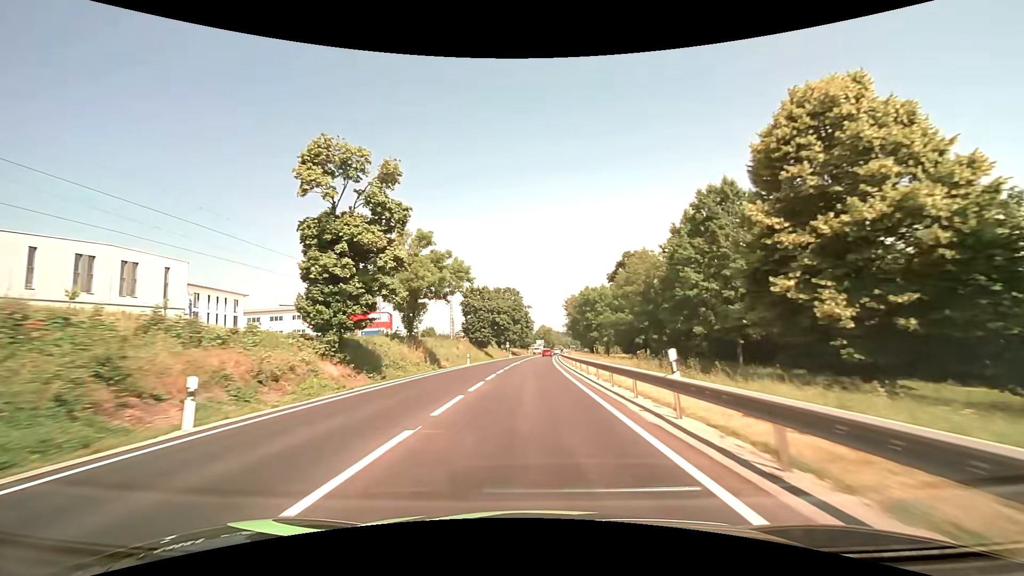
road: primary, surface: asphalt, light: Day
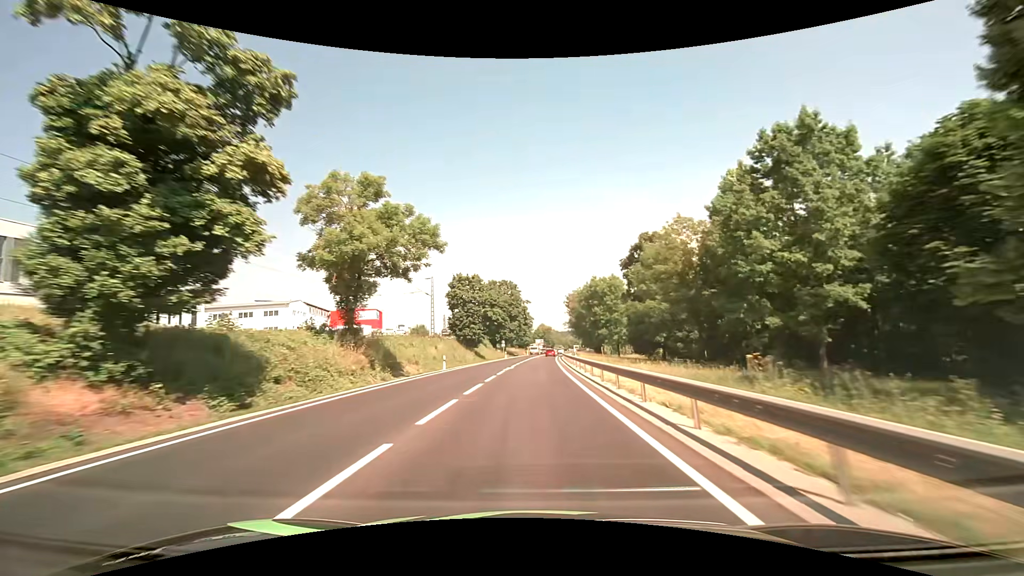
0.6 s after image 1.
(0.0, +13.3) m; 0°
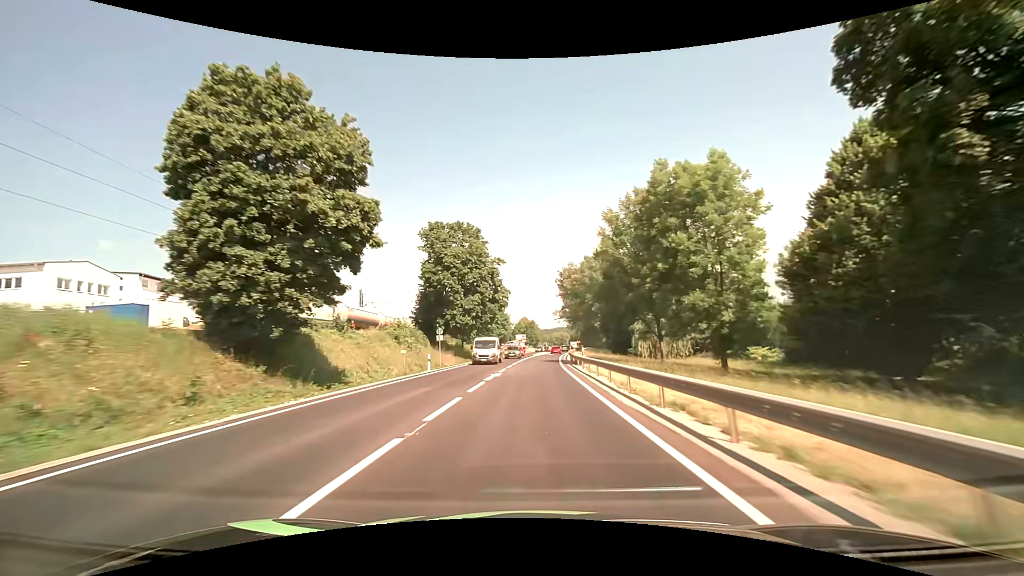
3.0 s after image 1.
(+0.9, +53.8) m; +2°
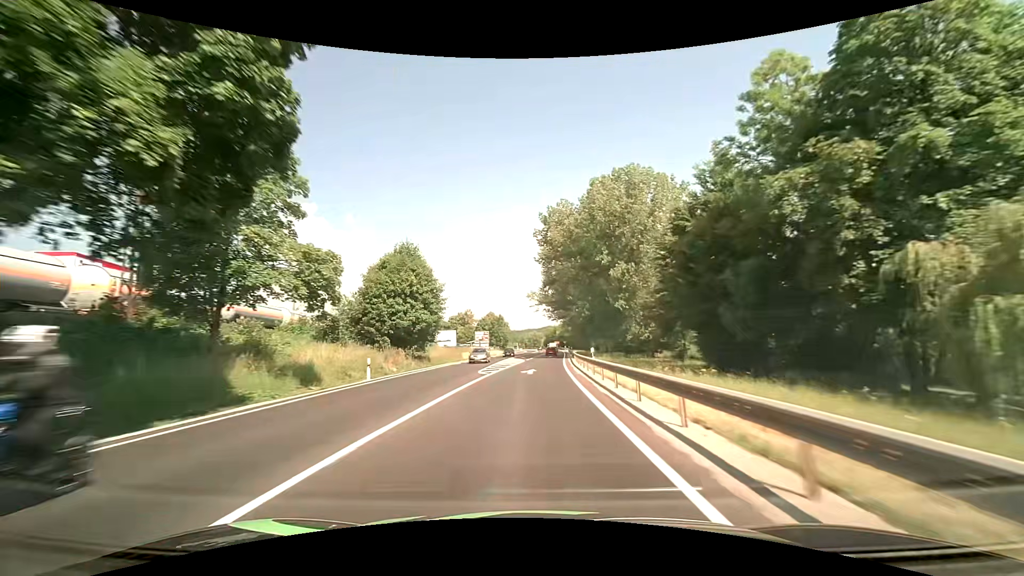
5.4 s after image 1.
(+1.5, +55.0) m; +3°
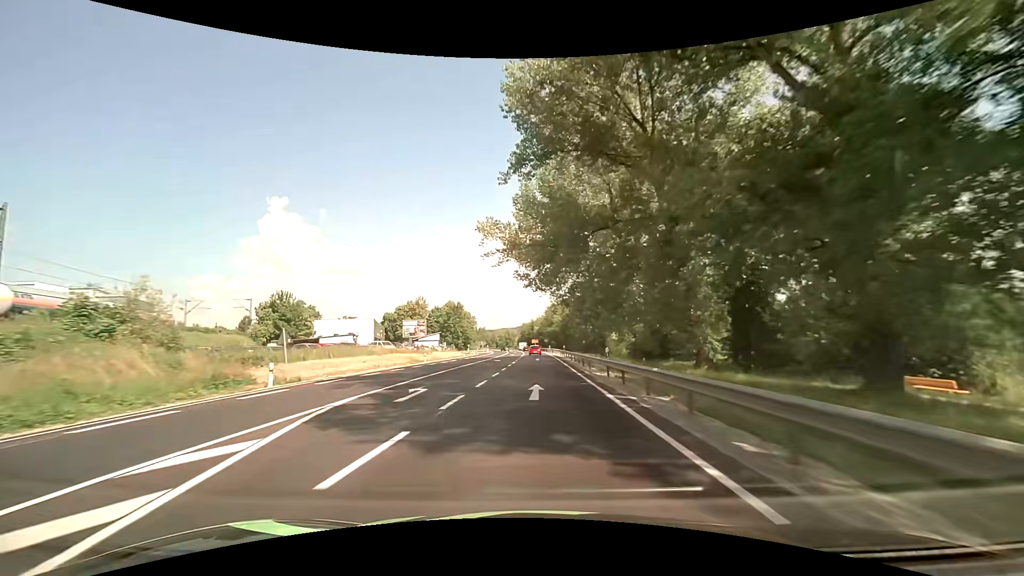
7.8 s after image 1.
(+1.6, +55.1) m; +3°
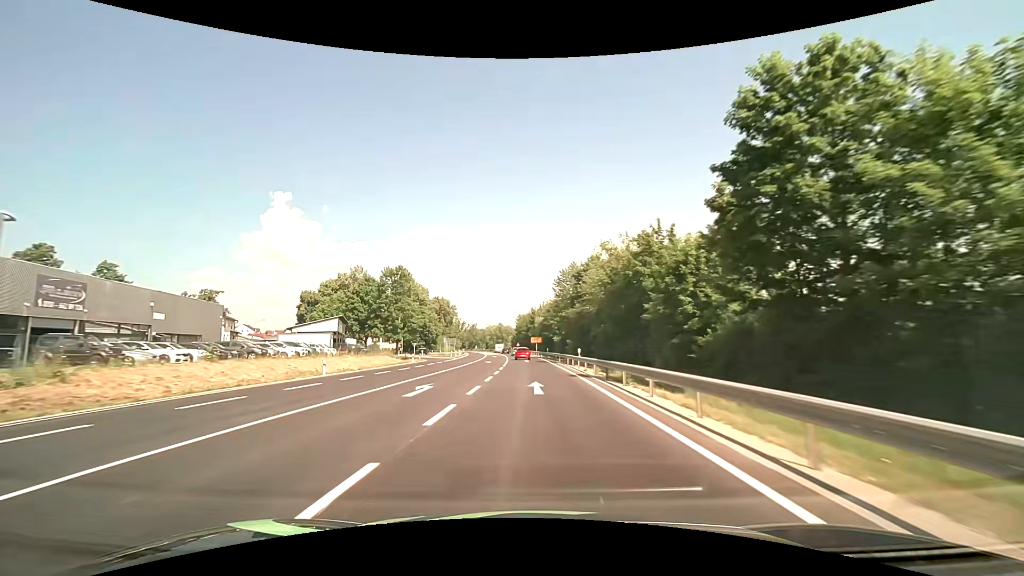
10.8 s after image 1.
(+0.4, +68.4) m; 0°
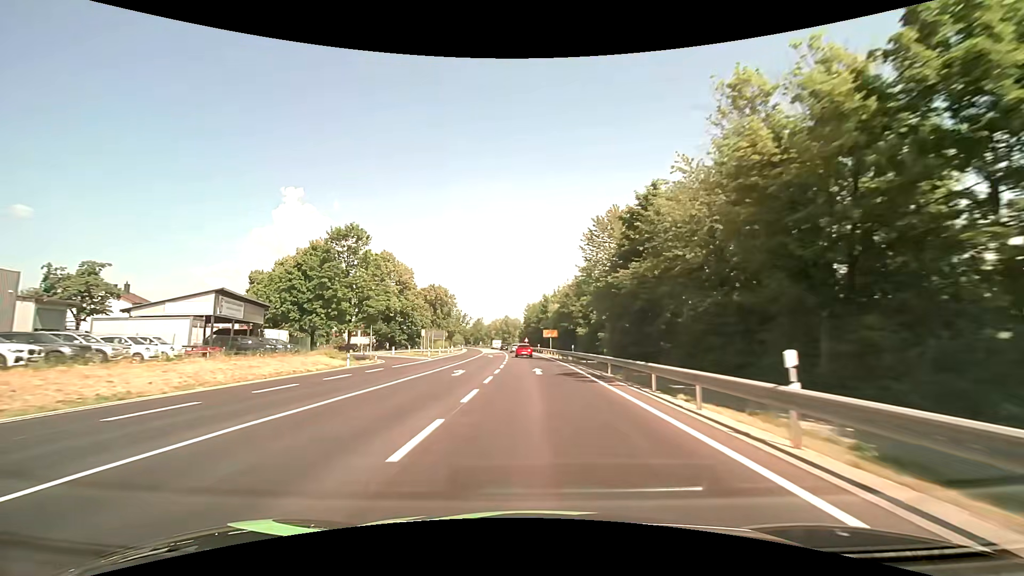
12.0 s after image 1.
(-0.3, +27.0) m; -1°
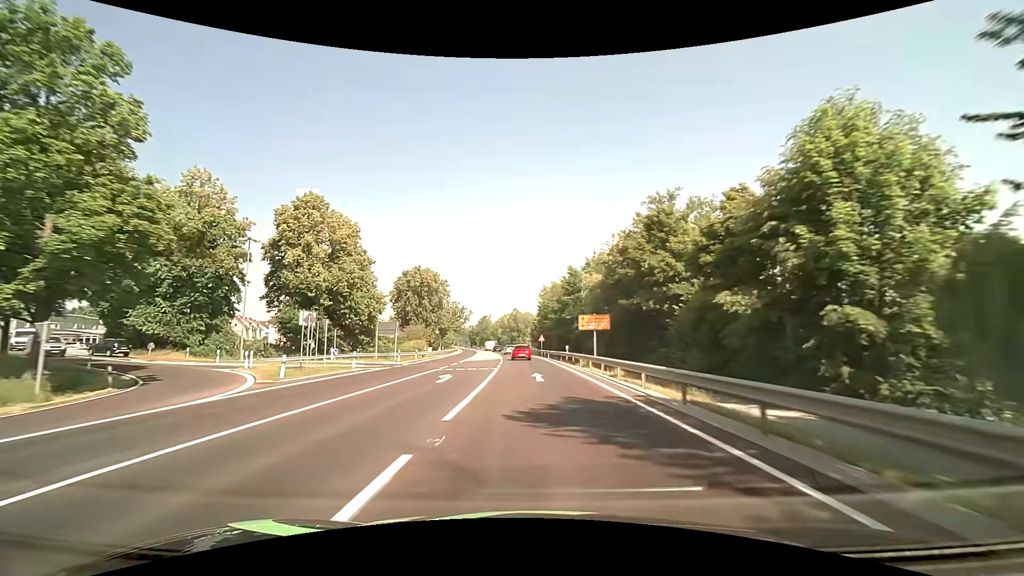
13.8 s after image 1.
(-0.5, +38.8) m; -1°
(0, +10) (0, +20) (0, +30) (-1, +40) (-1, +50) (-2, +60) (-3, +70) (-4, +80) (-5, +90) (-6, +100) m
